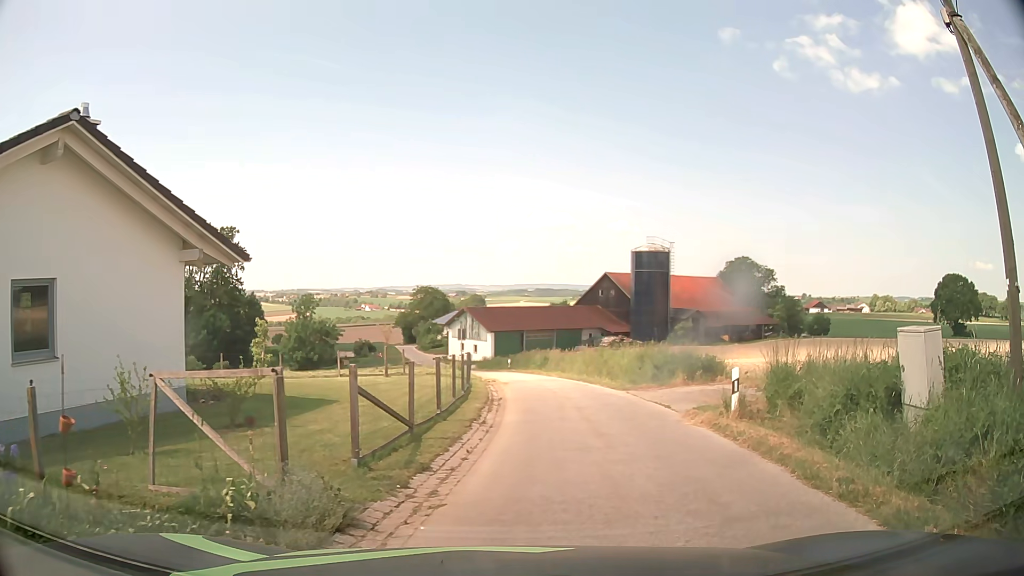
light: Day
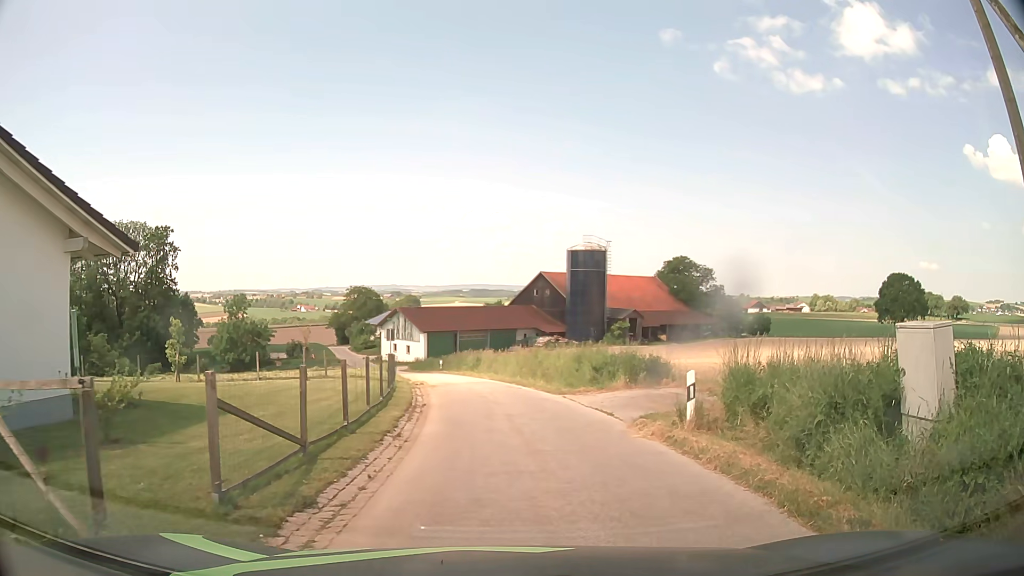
(+0.1, +1.8) m; +6°
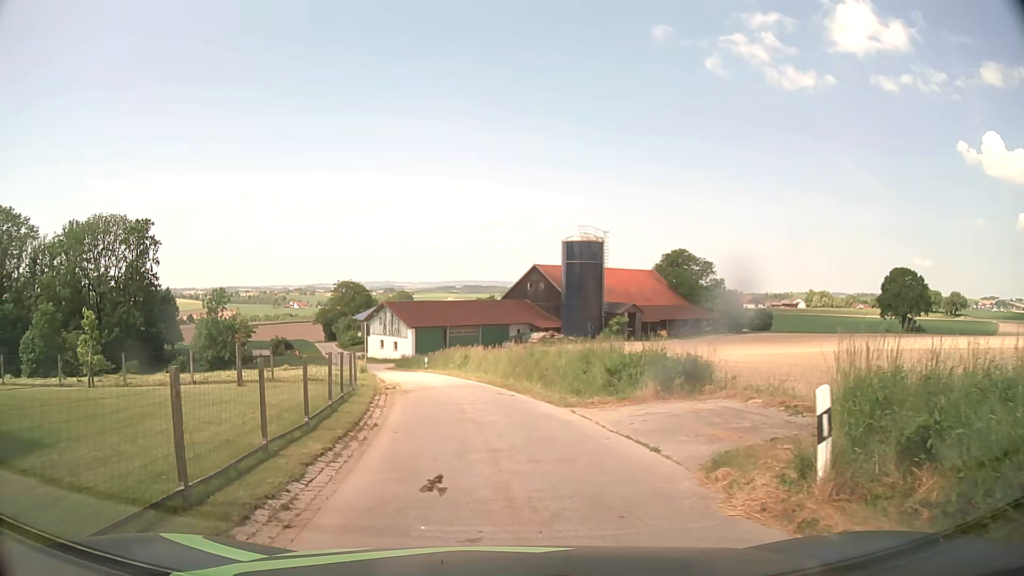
(+0.1, +5.2) m; +1°
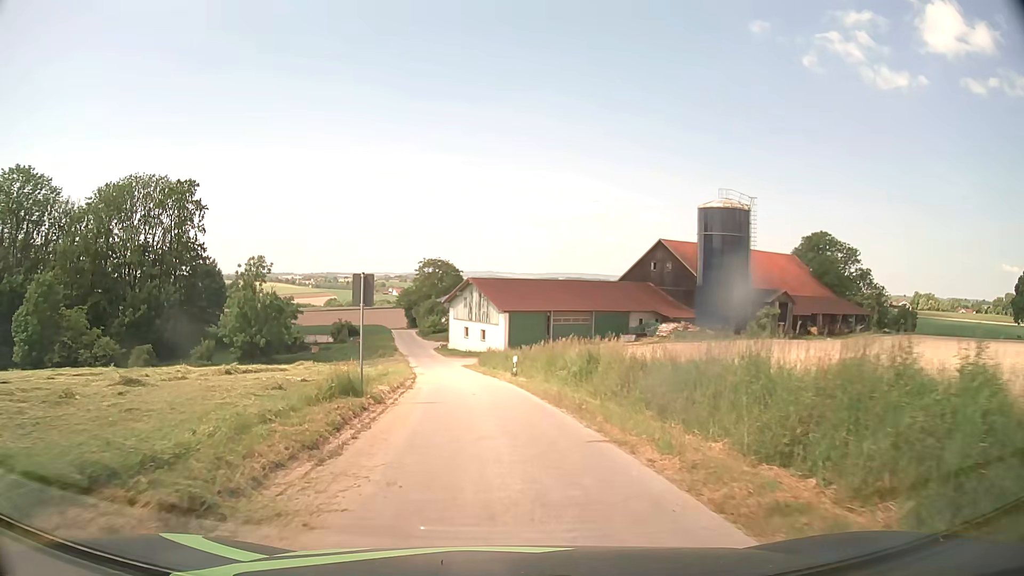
(-1.9, +21.6) m; -9°
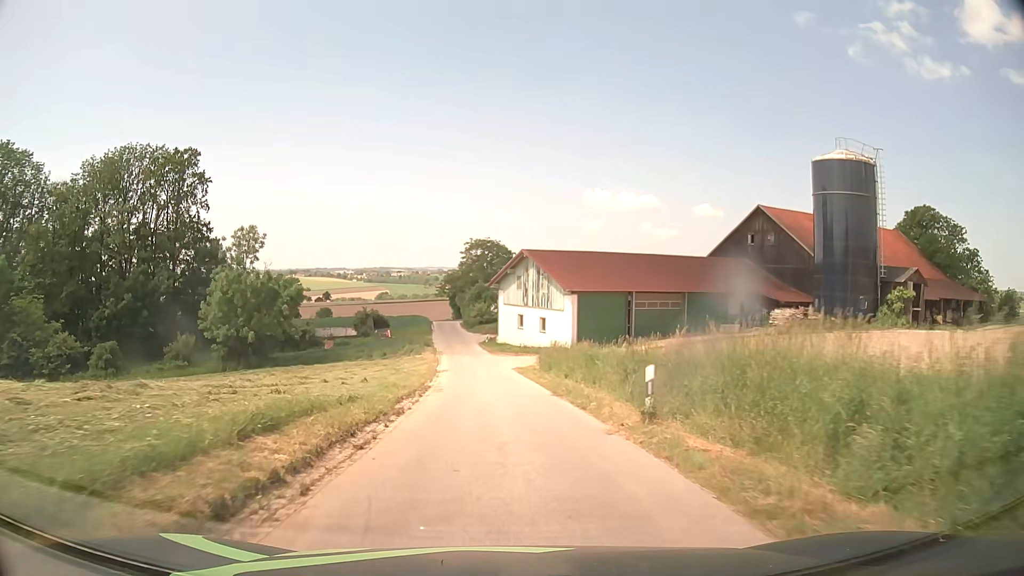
(-0.8, +17.9) m; -4°
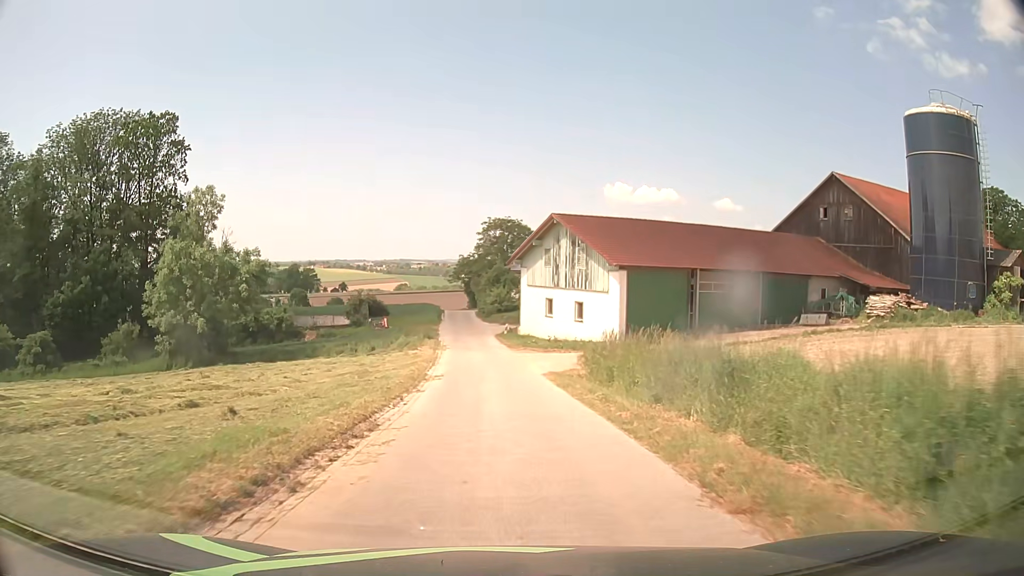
(-0.2, +13.0) m; -2°
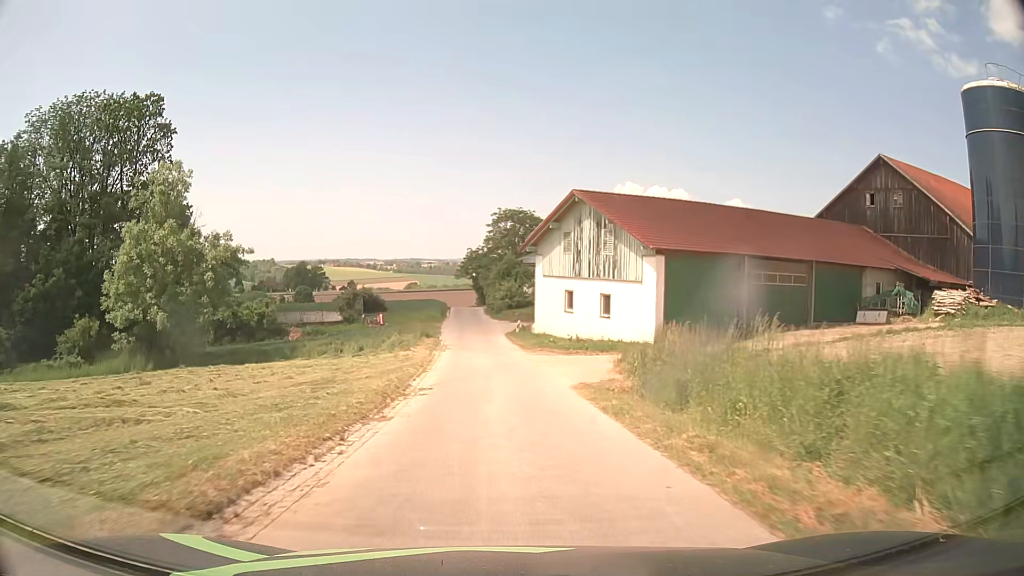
(-0.1, +6.7) m; -1°
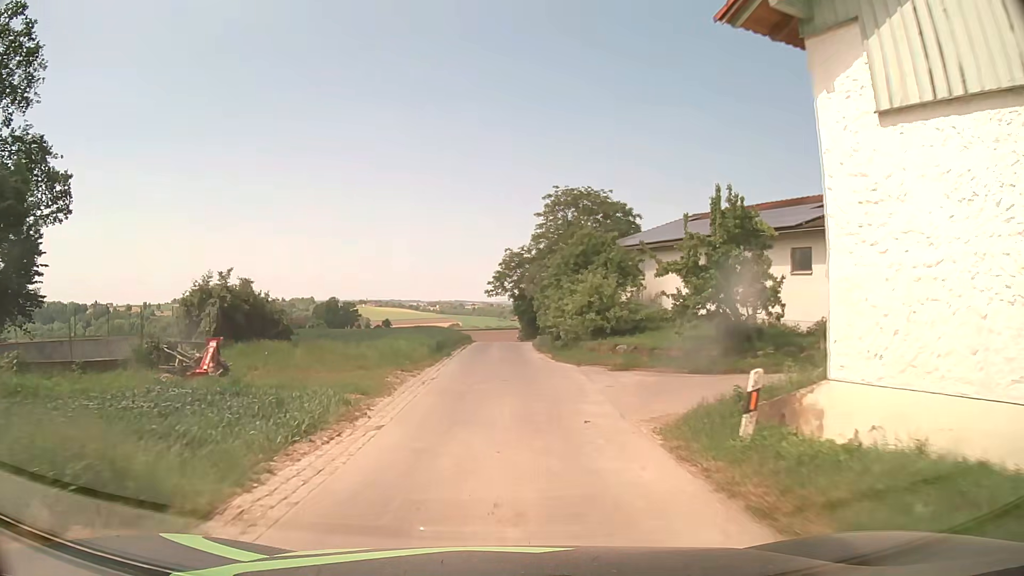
(-1.2, +34.7) m; -4°
(0, +10) (0, +20) (0, +30) (0, +40) (0, +50) (-1, +60) (-1, +70) (-2, +80) (-5, +90) (-7, +99) m
